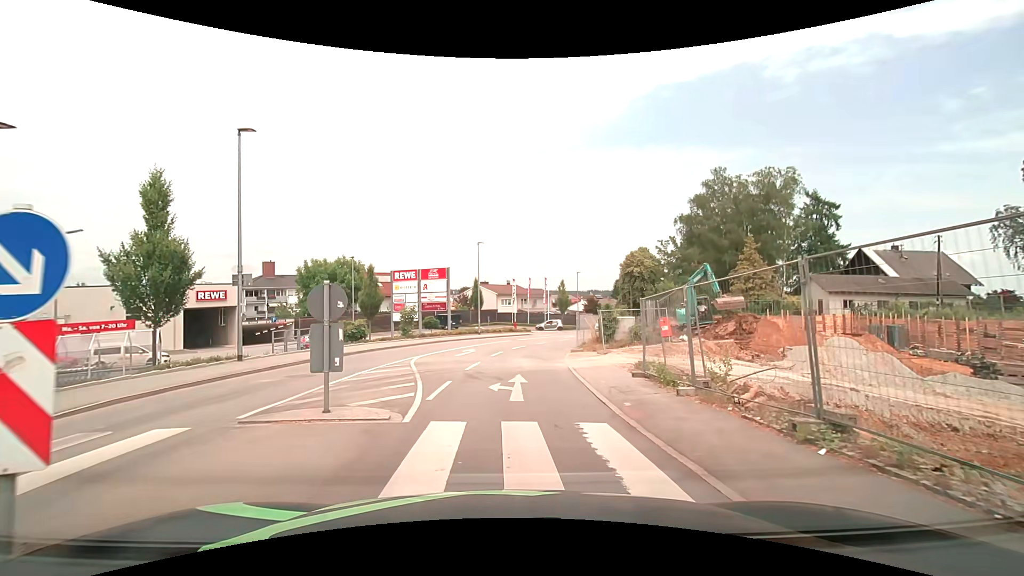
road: tertiary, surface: asphalt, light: Day
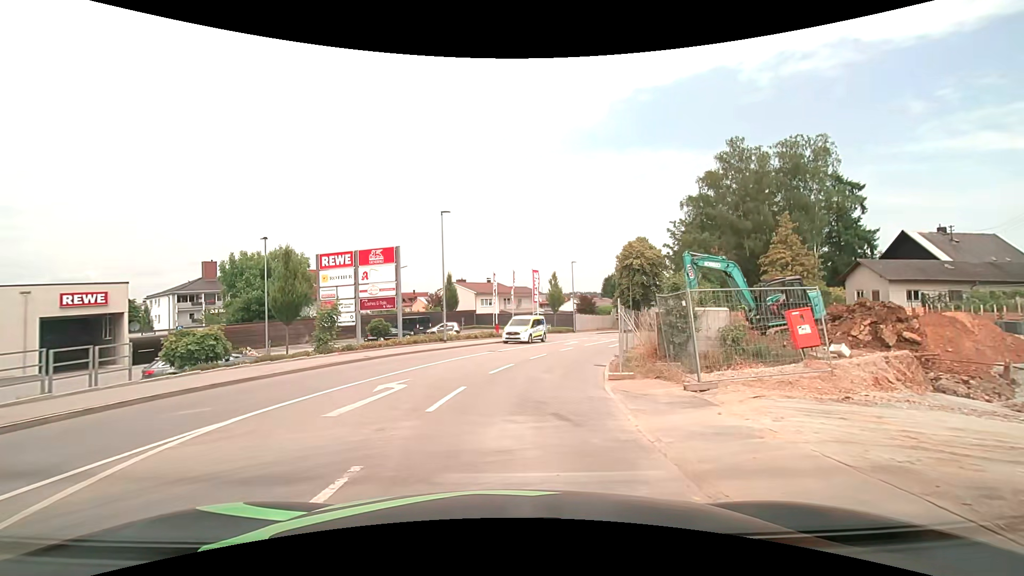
(+0.2, +13.2) m; +2°
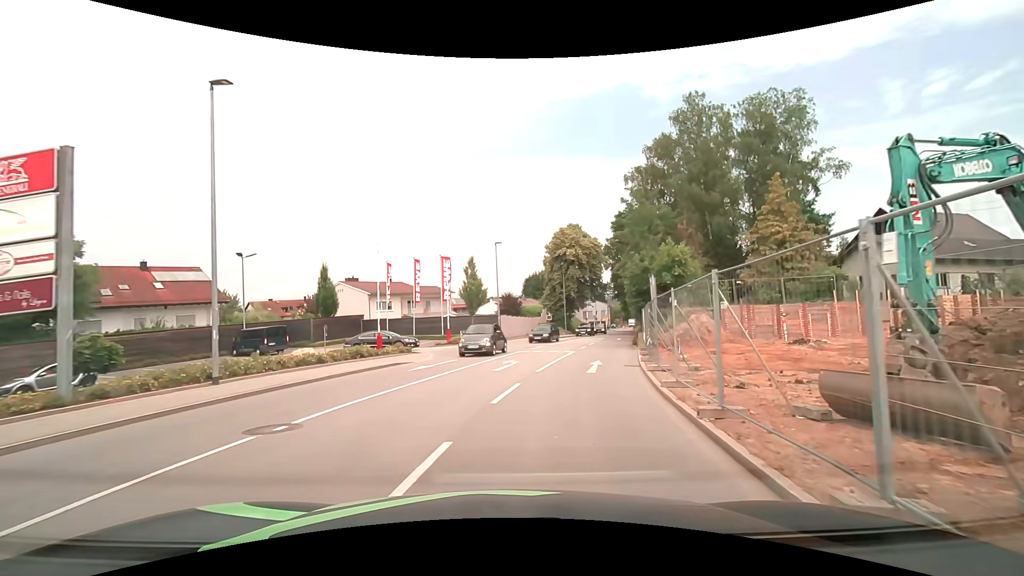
(+1.1, +16.8) m; +9°
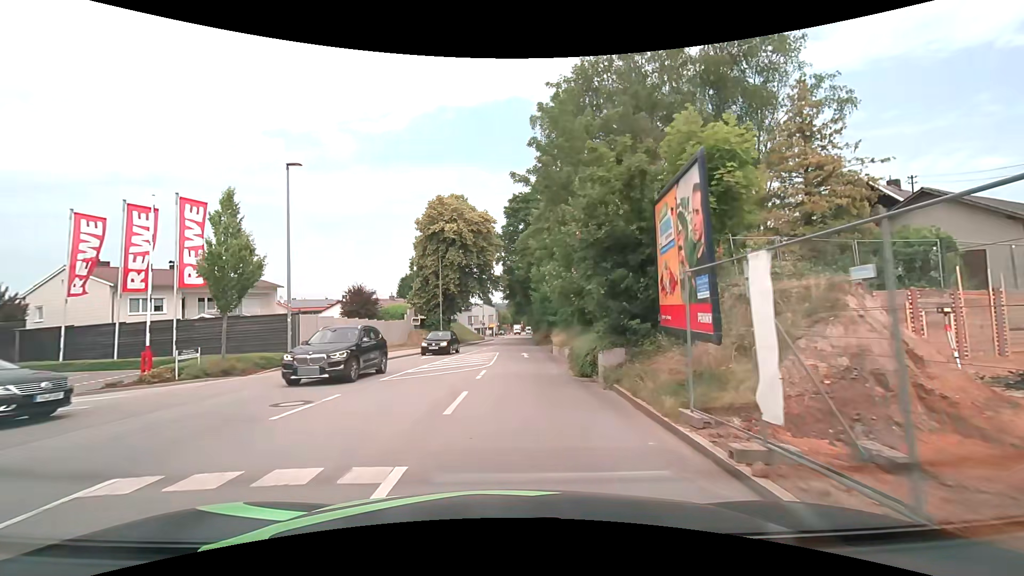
(+2.8, +20.1) m; +13°
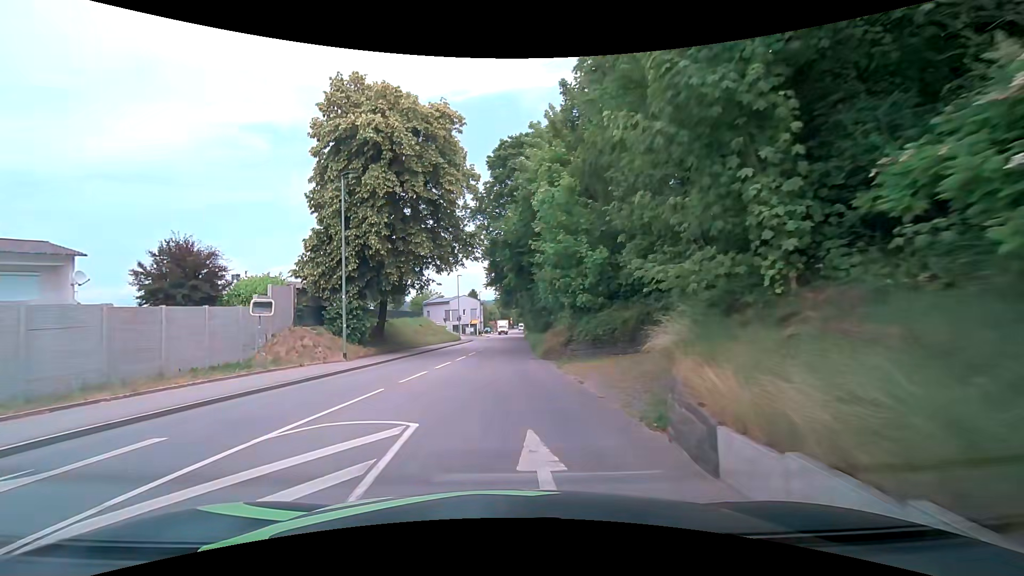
(+0.5, +23.6) m; +2°
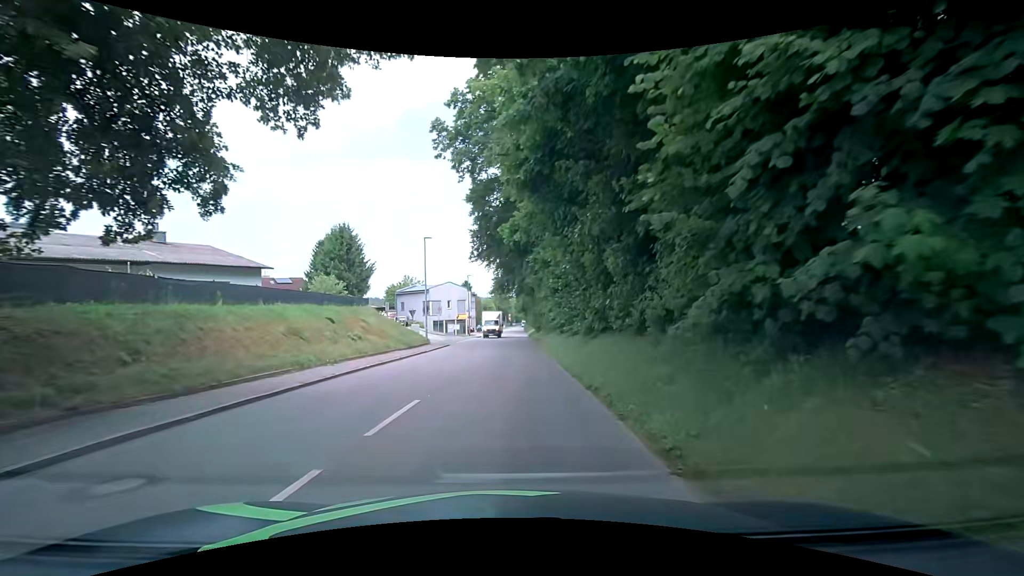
(-0.5, +24.3) m; 0°
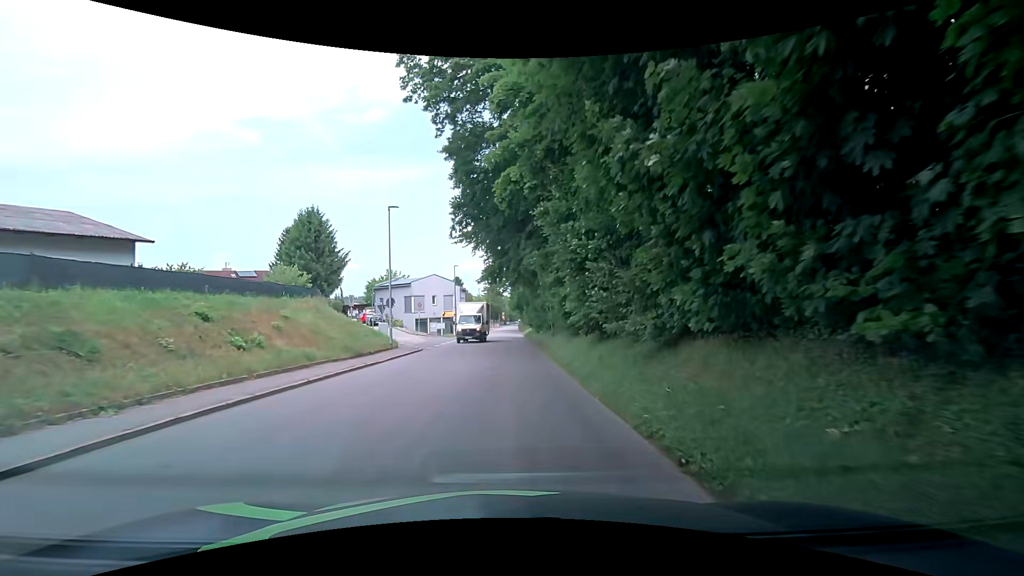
(0.0, +9.4) m; 0°
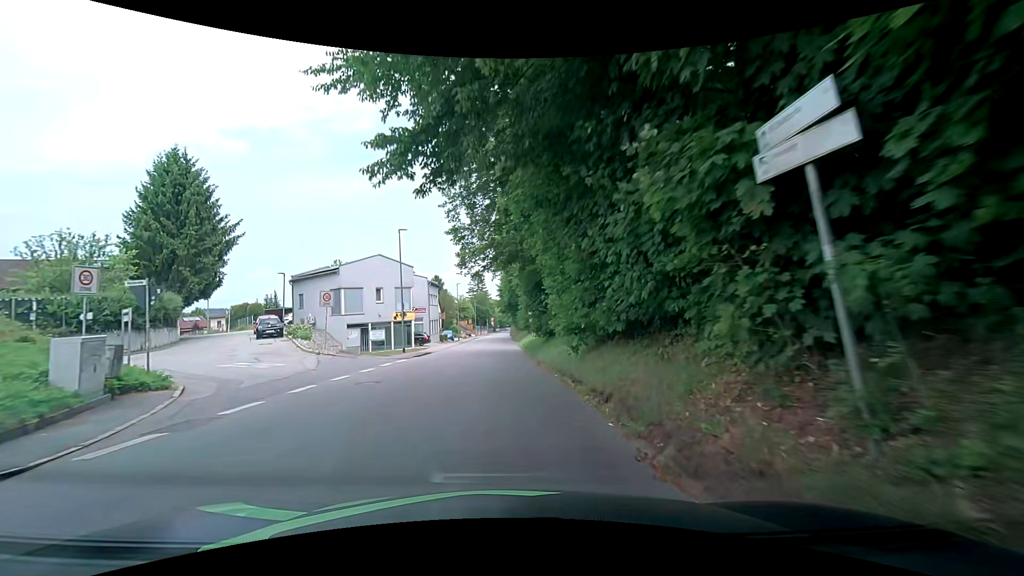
(0.0, +24.4) m; +2°
(0, +10) (0, +20) (0, +30) (0, +40) (-1, +50) (-1, +60) (-2, +70) (-2, +80) (-2, +90) (-3, +100) m
